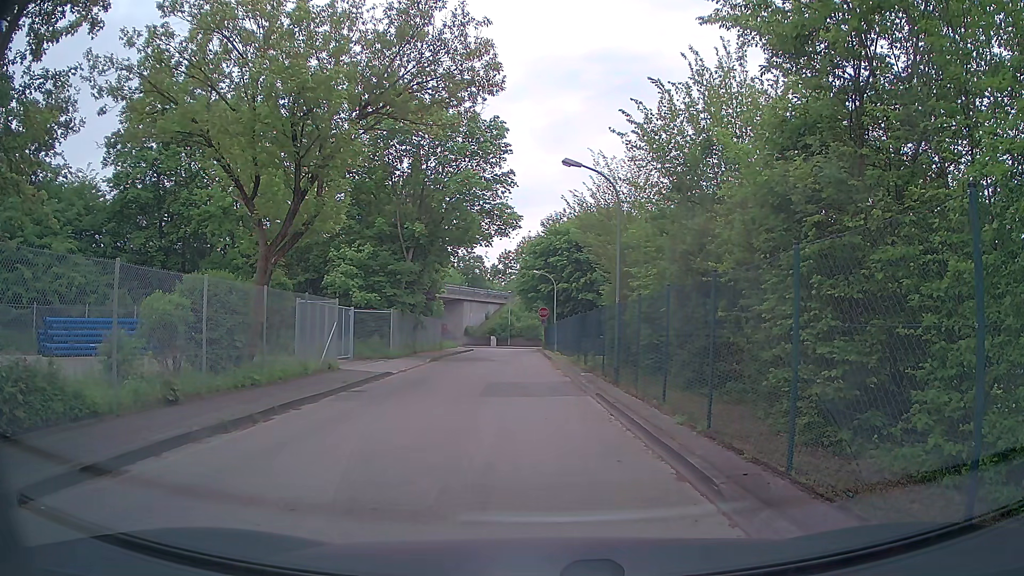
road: tertiary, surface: asphalt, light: Day
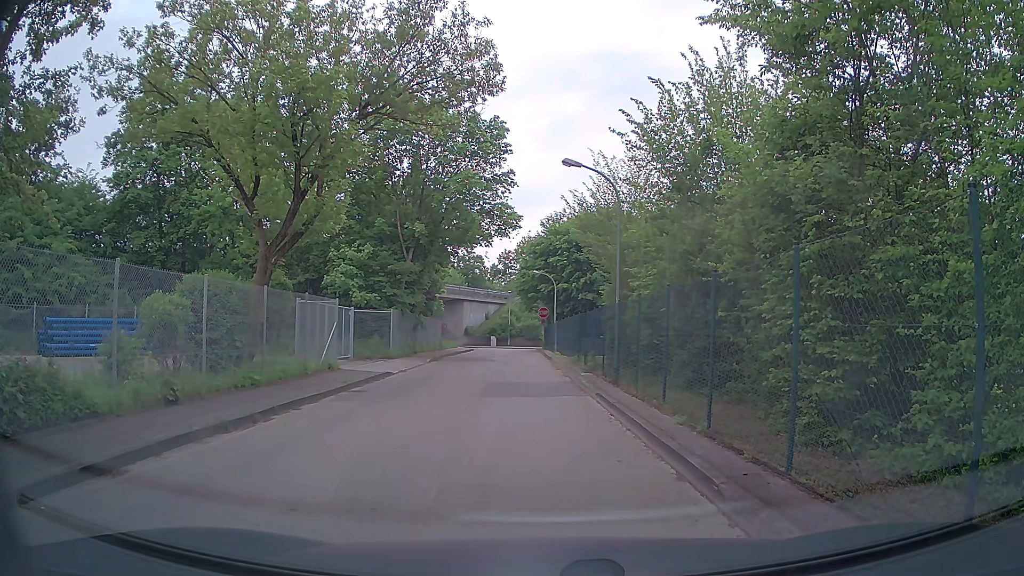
(0.0, 0.0) m; 0°
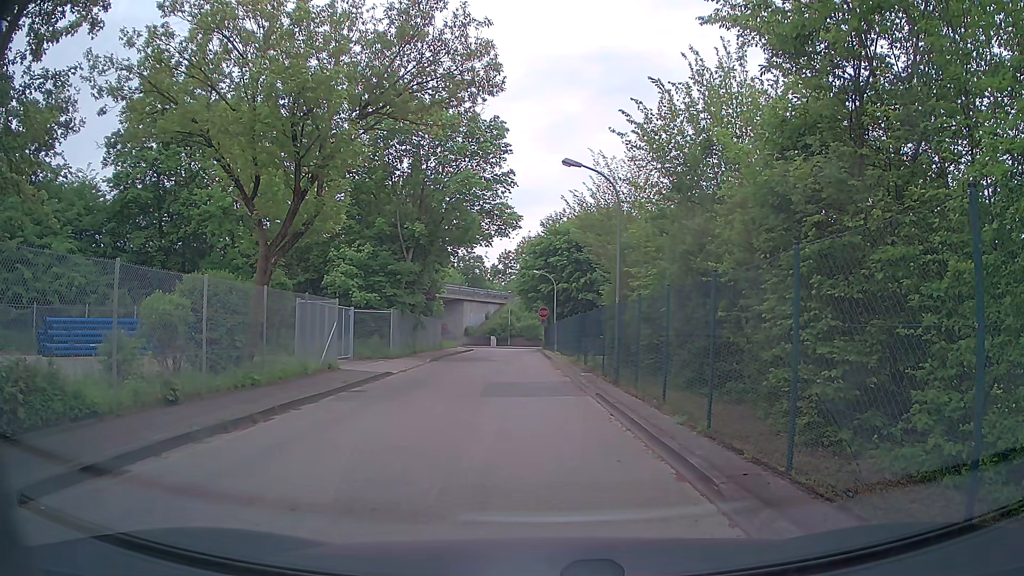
(0.0, 0.0) m; 0°
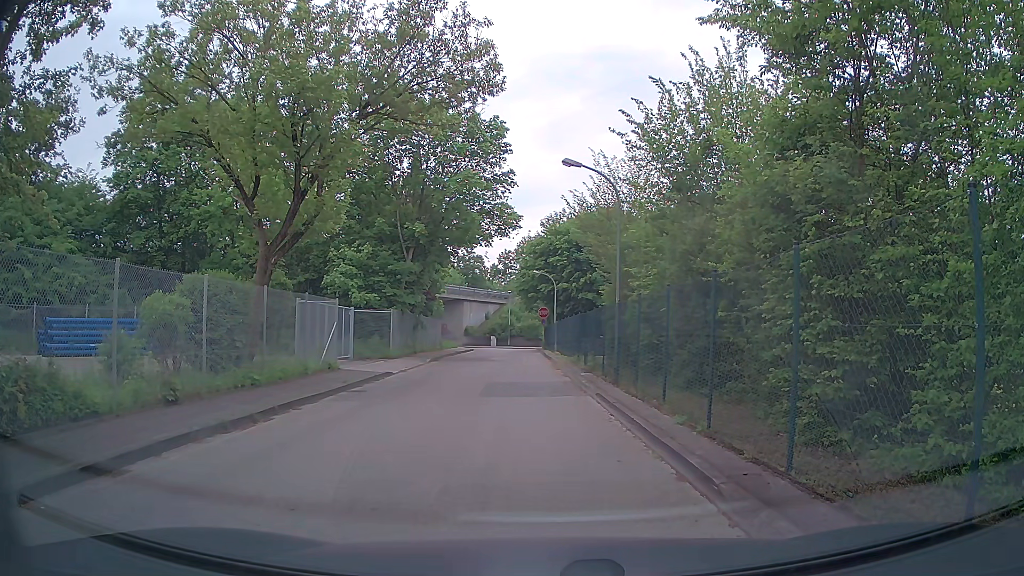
(0.0, 0.0) m; 0°
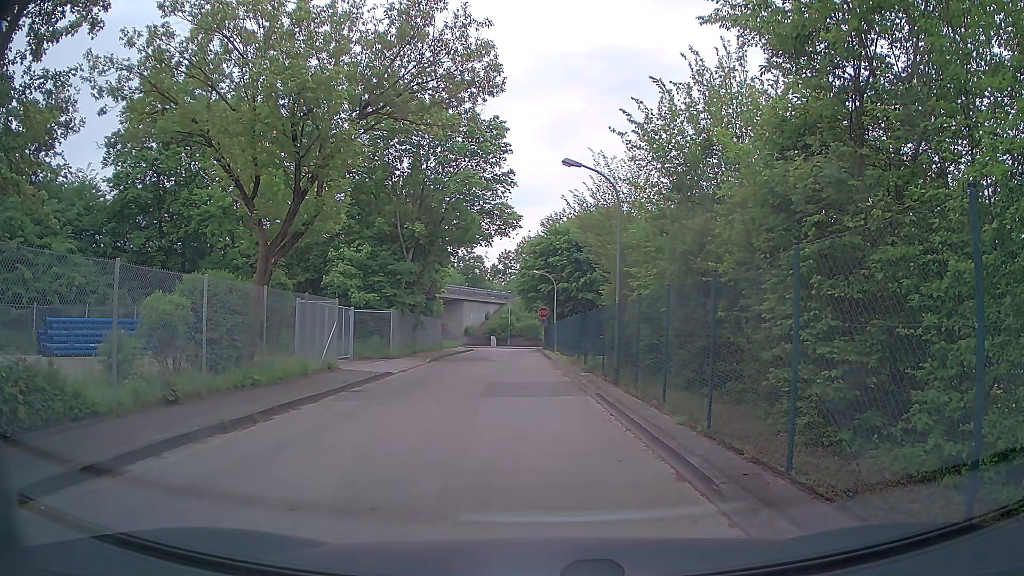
(0.0, 0.0) m; 0°
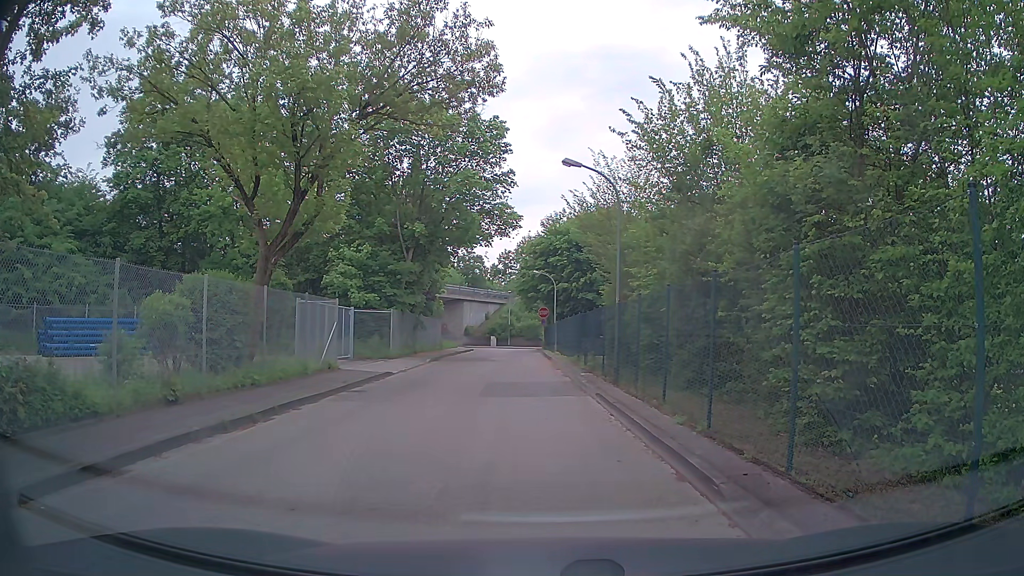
(0.0, 0.0) m; 0°
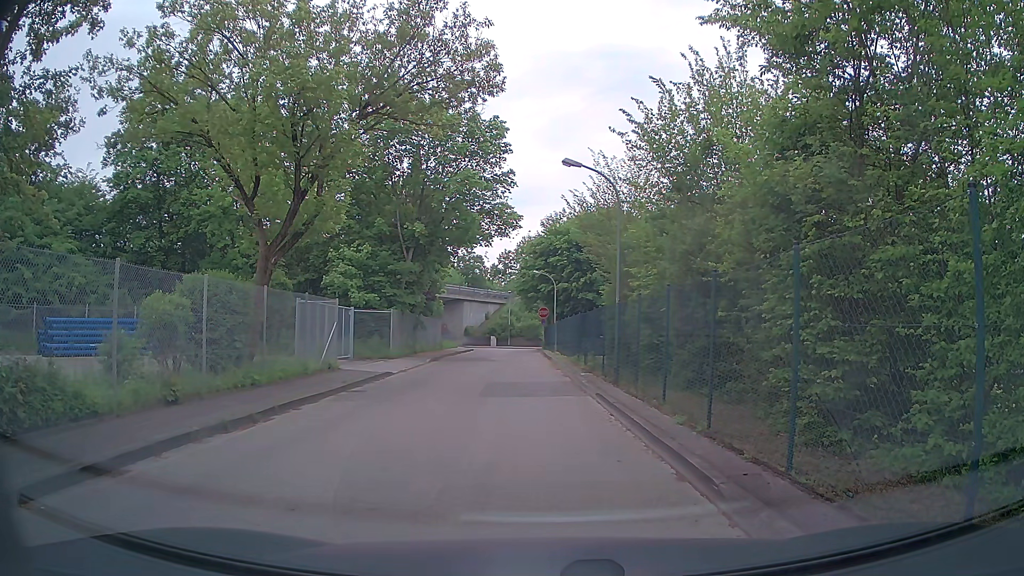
(0.0, 0.0) m; 0°
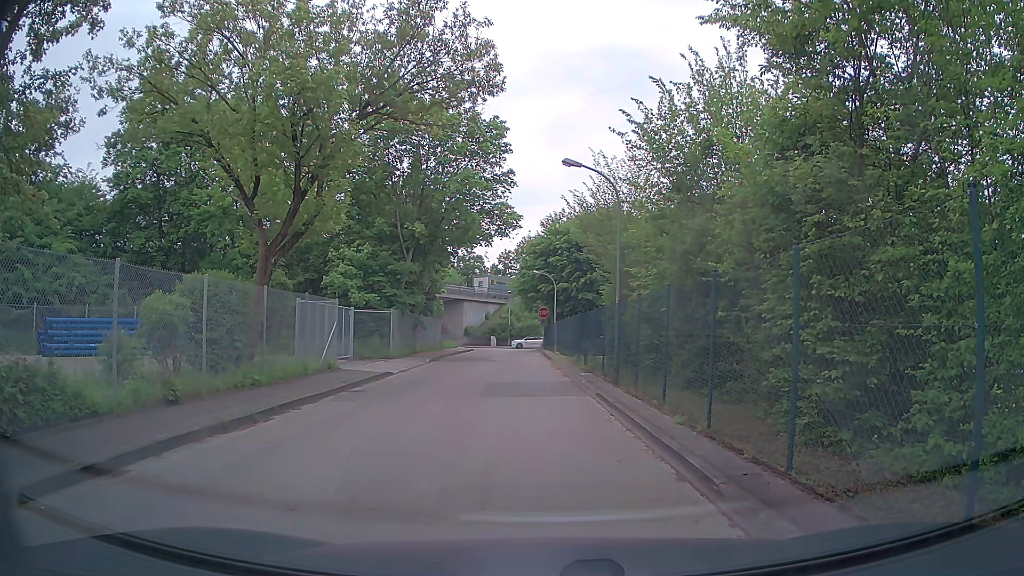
(0.0, 0.0) m; 0°
